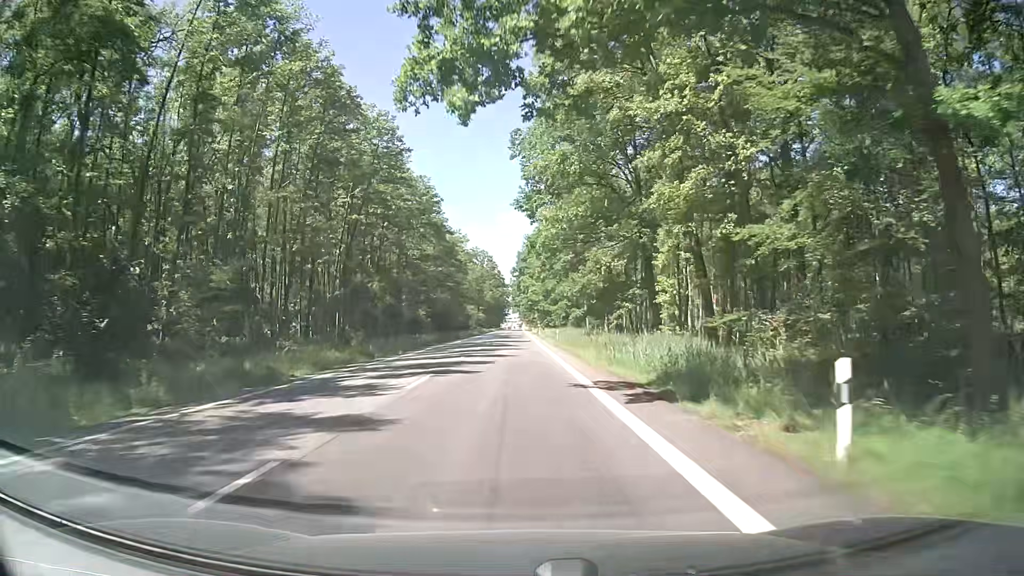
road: secondary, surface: asphalt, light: Day
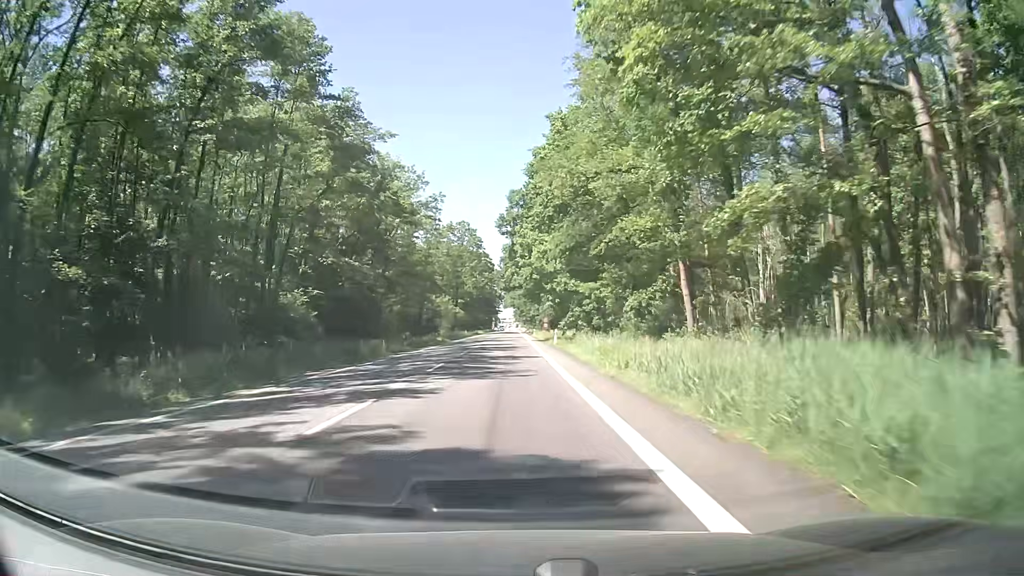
(+0.3, +55.0) m; +1°
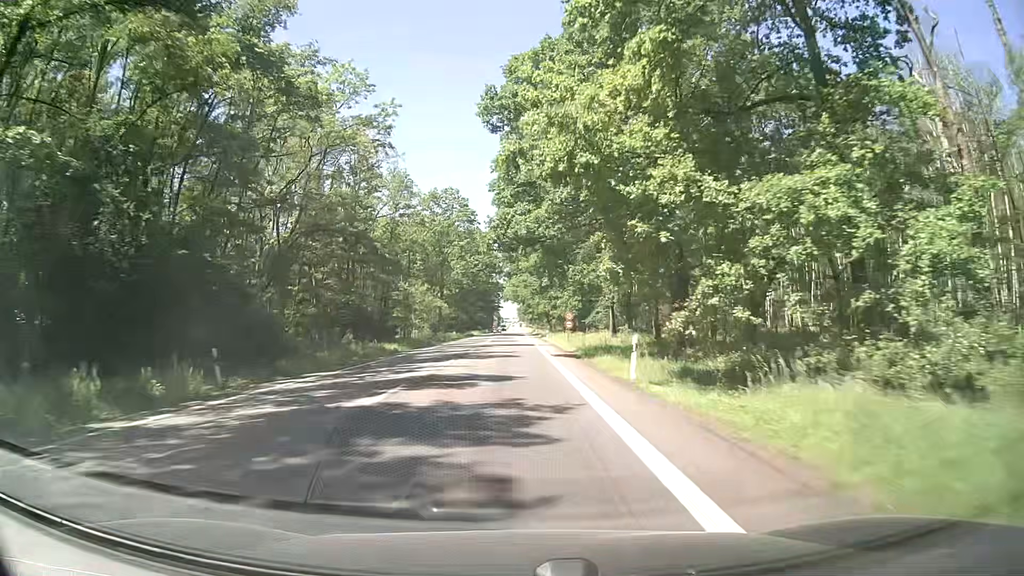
(-0.3, +33.3) m; -1°
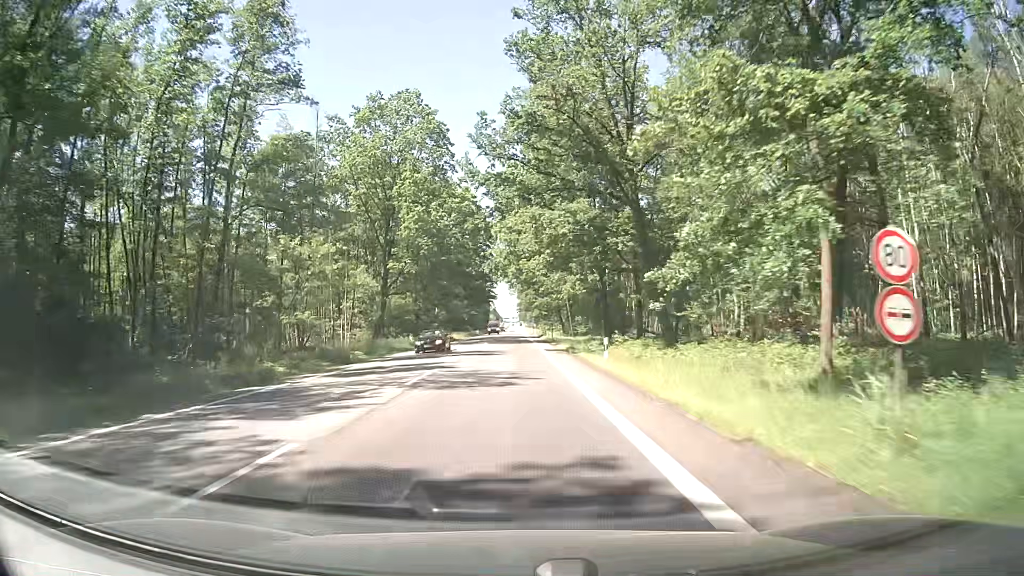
(+0.2, +44.7) m; 0°
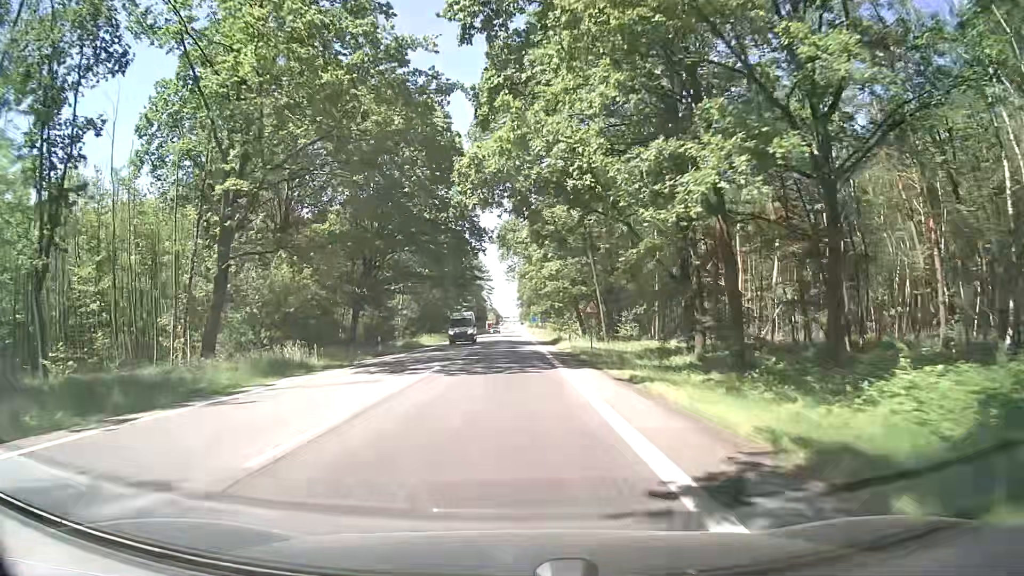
(+0.4, +33.7) m; +1°
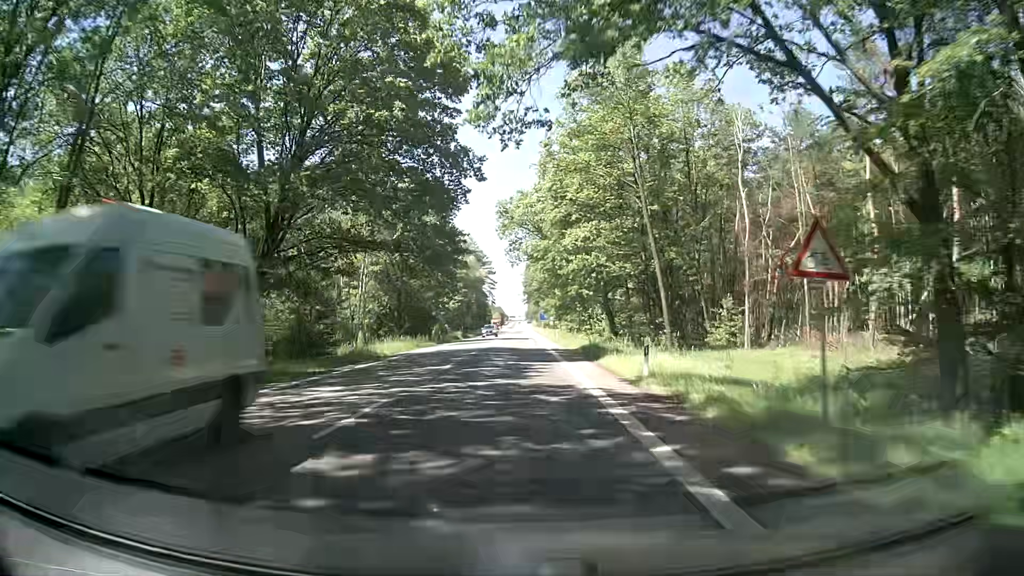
(-0.1, +22.6) m; 0°
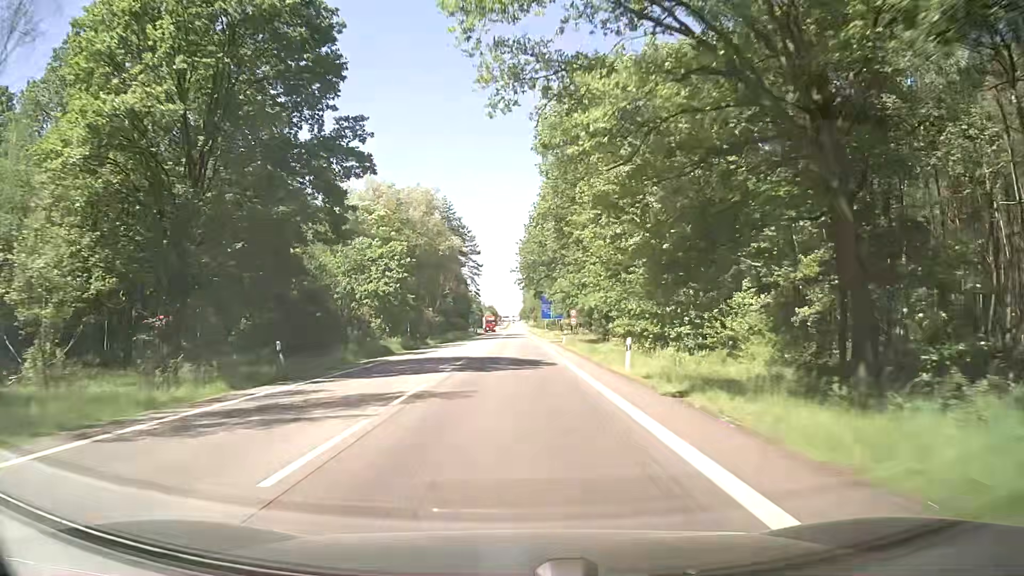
(-0.1, +45.4) m; 0°
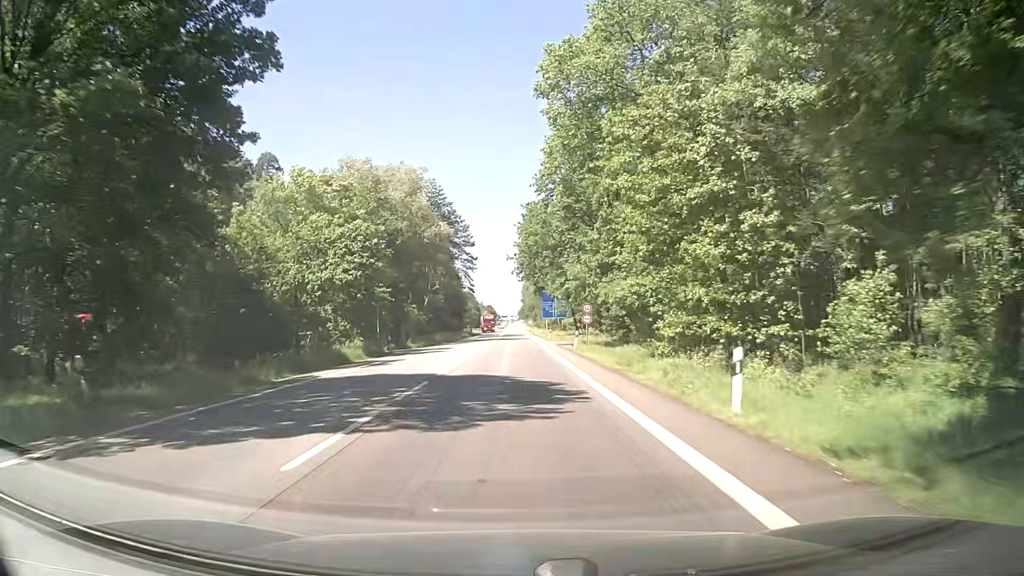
(0.0, +11.4) m; +1°
(0, +10) (0, +20) (0, +30) (0, +40) (0, +50) (0, +60) (0, +70) (-1, +80) (-1, +90) (-1, +100) m
